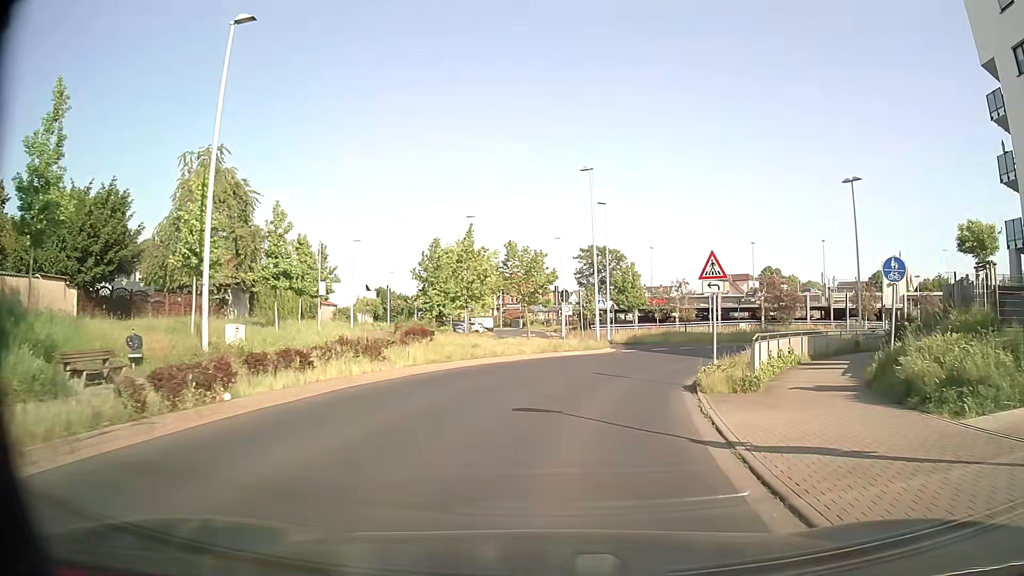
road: tertiary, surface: asphalt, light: Day
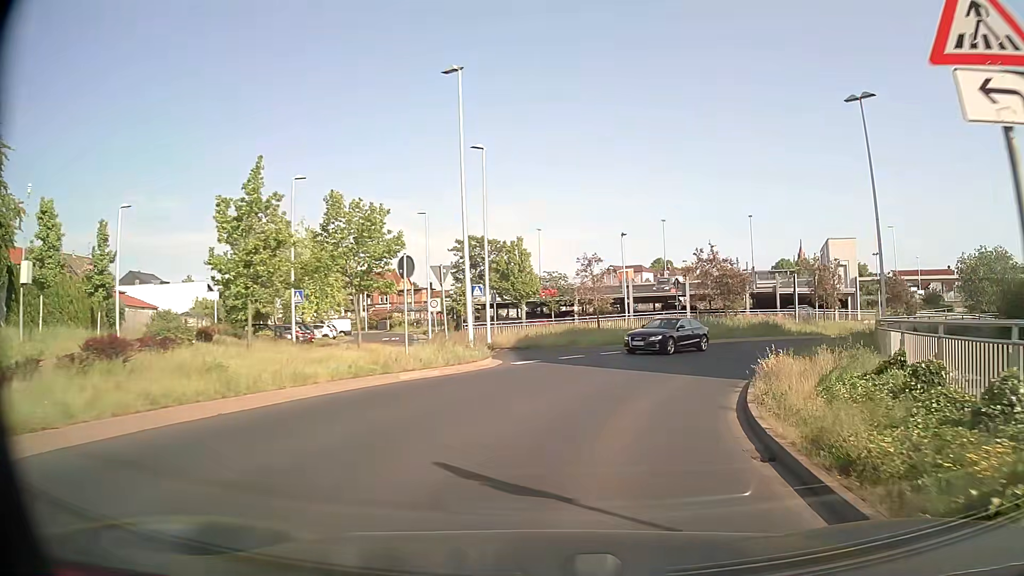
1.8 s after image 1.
(+1.1, +14.4) m; +11°
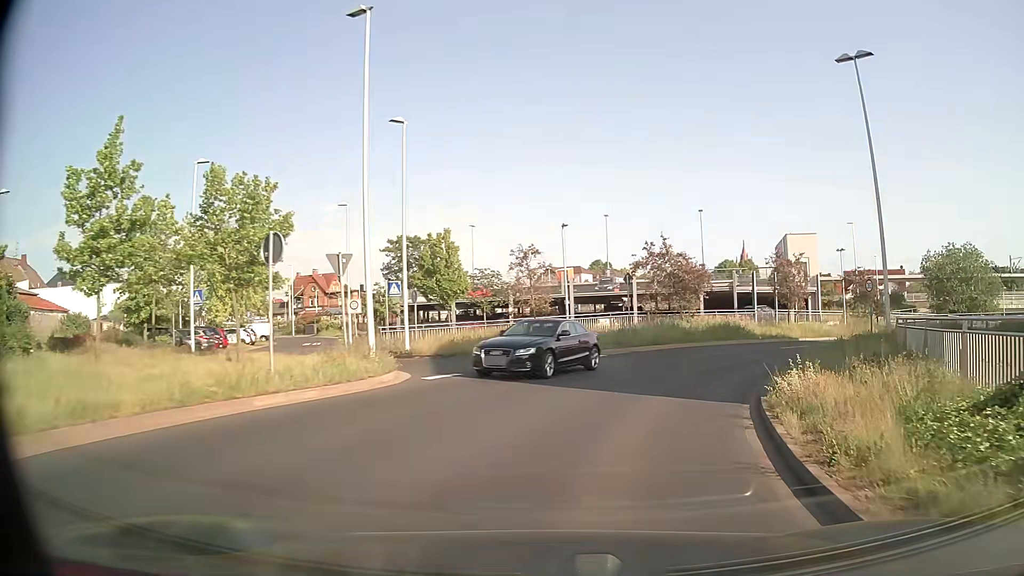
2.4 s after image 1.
(+0.2, +4.9) m; +5°
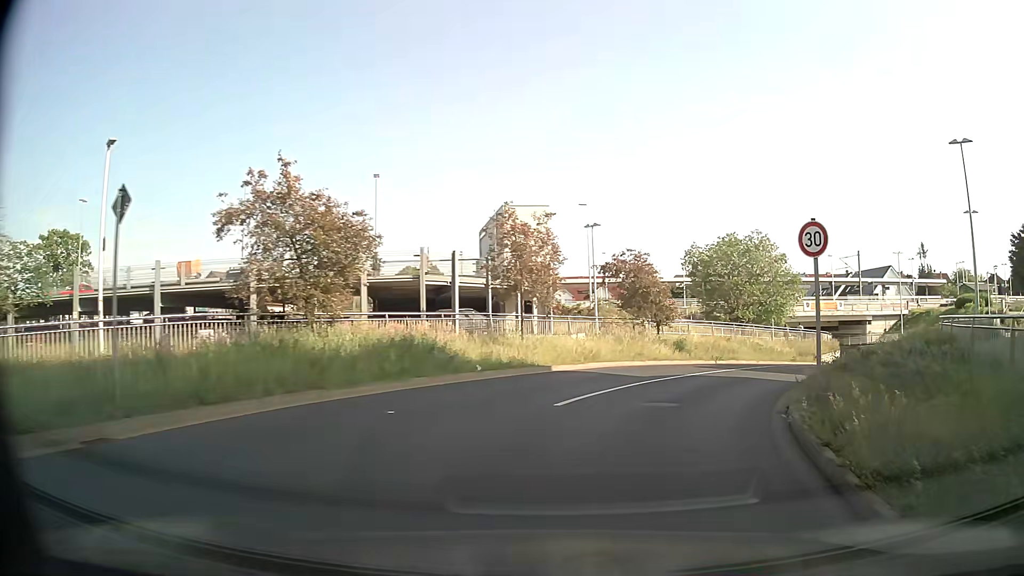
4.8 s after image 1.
(+4.1, +18.8) m; +26°
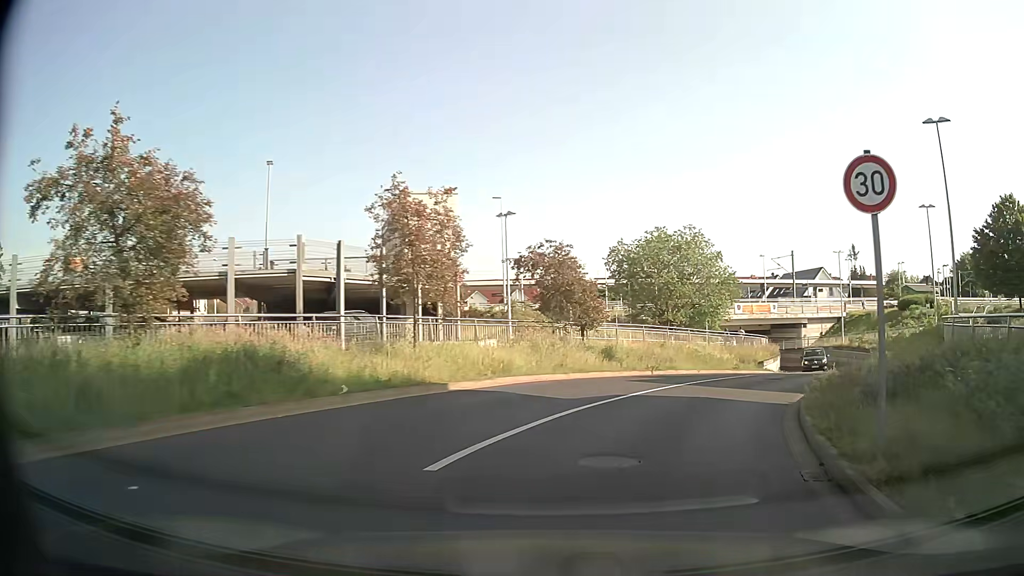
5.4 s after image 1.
(+0.3, +4.8) m; +7°
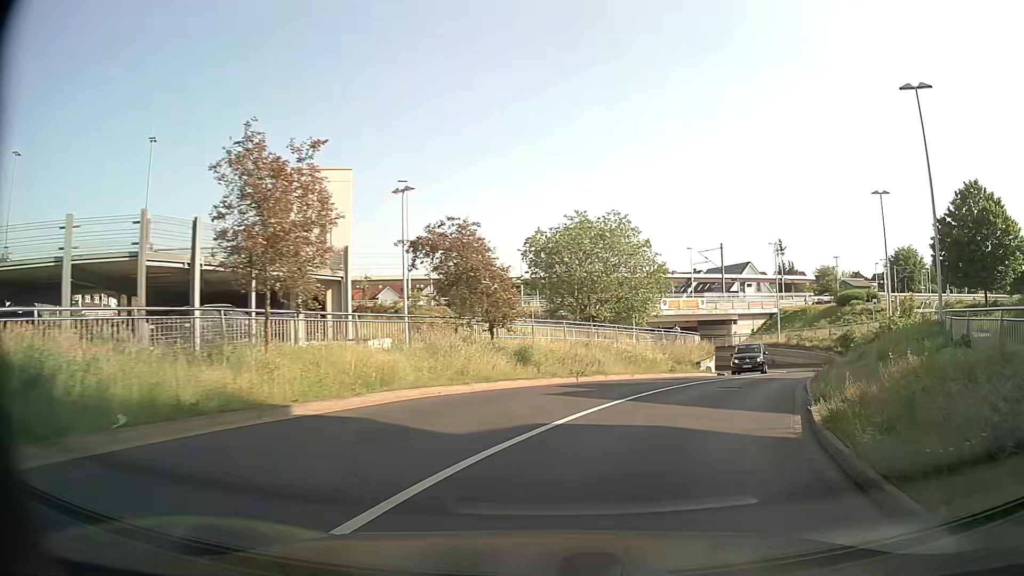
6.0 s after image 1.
(+0.3, +4.8) m; +7°
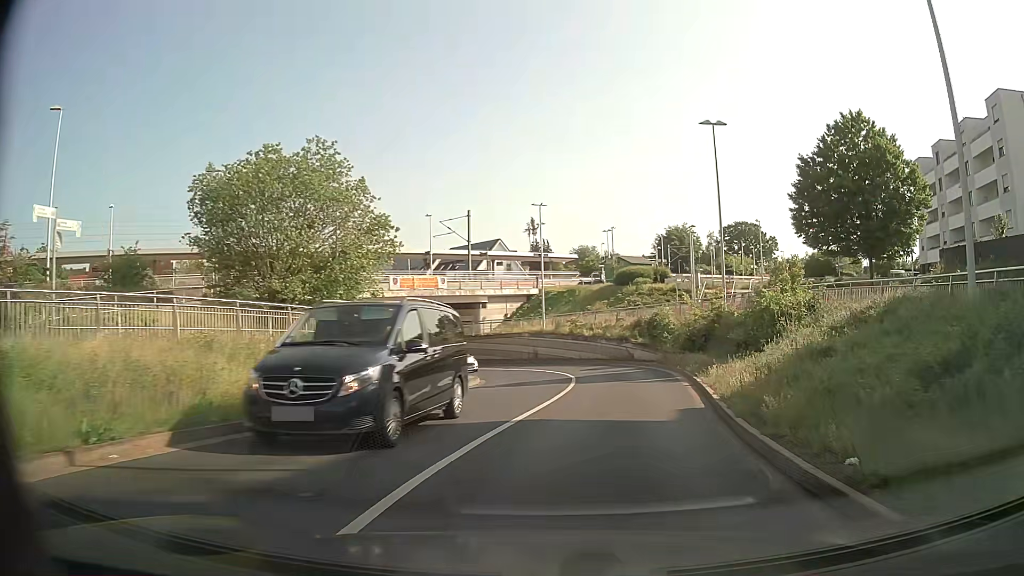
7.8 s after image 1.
(+2.9, +14.3) m; +22°
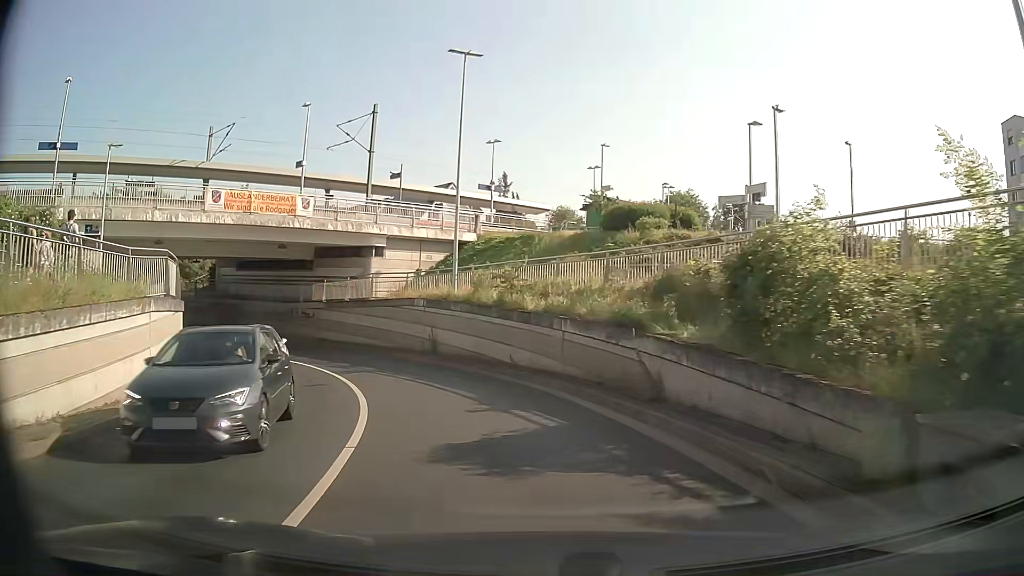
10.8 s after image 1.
(+2.8, +25.4) m; +2°
(-1, +10) (-4, +19) (-9, +28) (-16, +35) (-24, +41) (-33, +45) (-43, +45) (-53, +44) (-62, +39) (-70, +33) m
